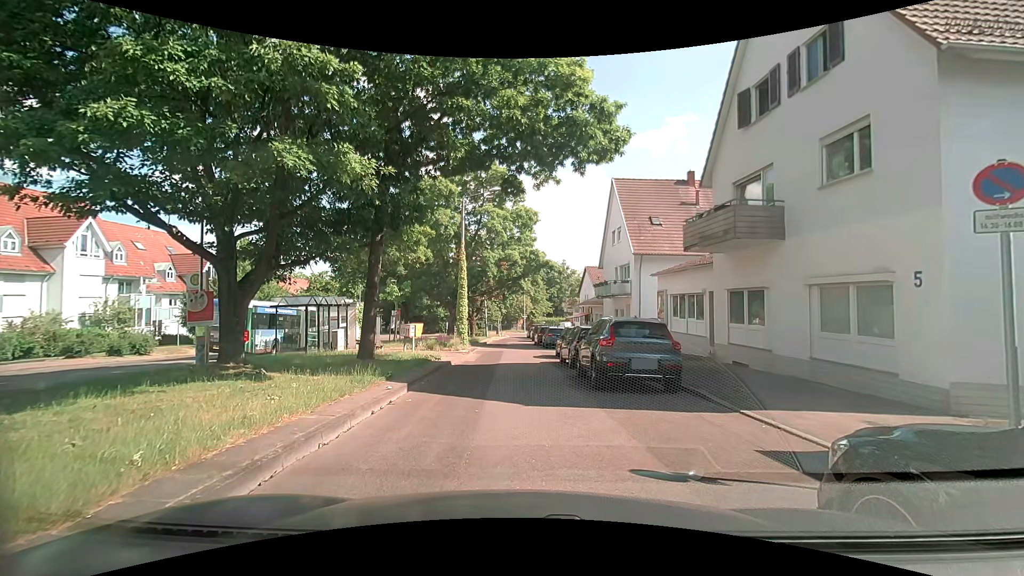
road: residential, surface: asphalt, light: Day
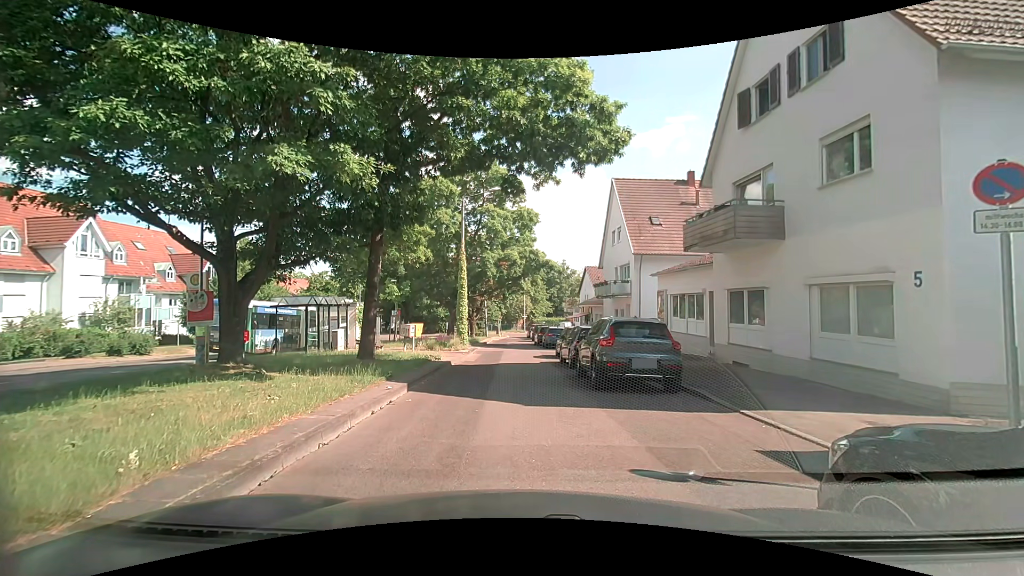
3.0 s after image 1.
(0.0, 0.0) m; 0°
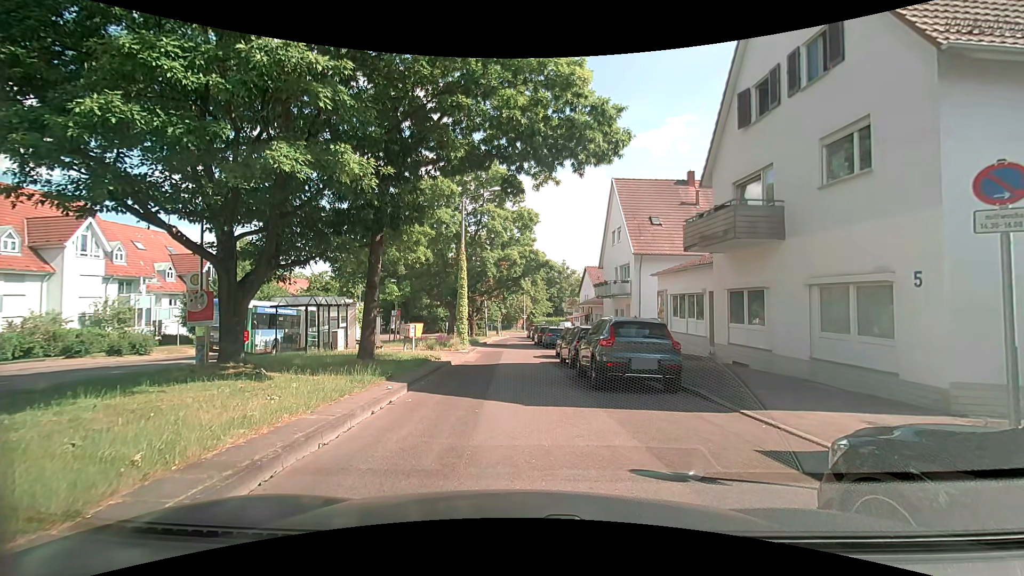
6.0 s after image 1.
(0.0, 0.0) m; 0°
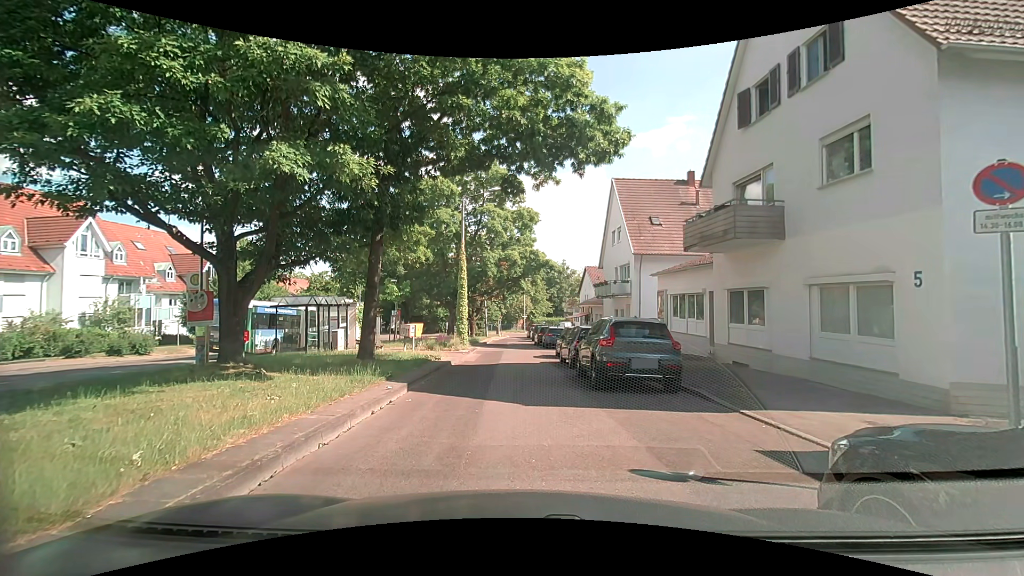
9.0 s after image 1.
(0.0, 0.0) m; 0°
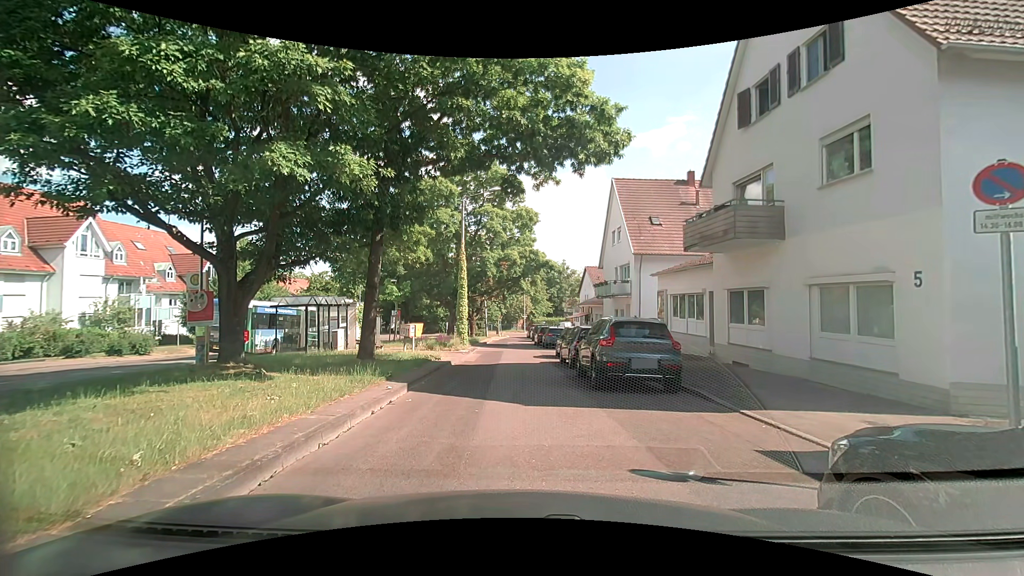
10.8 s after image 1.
(0.0, 0.0) m; 0°
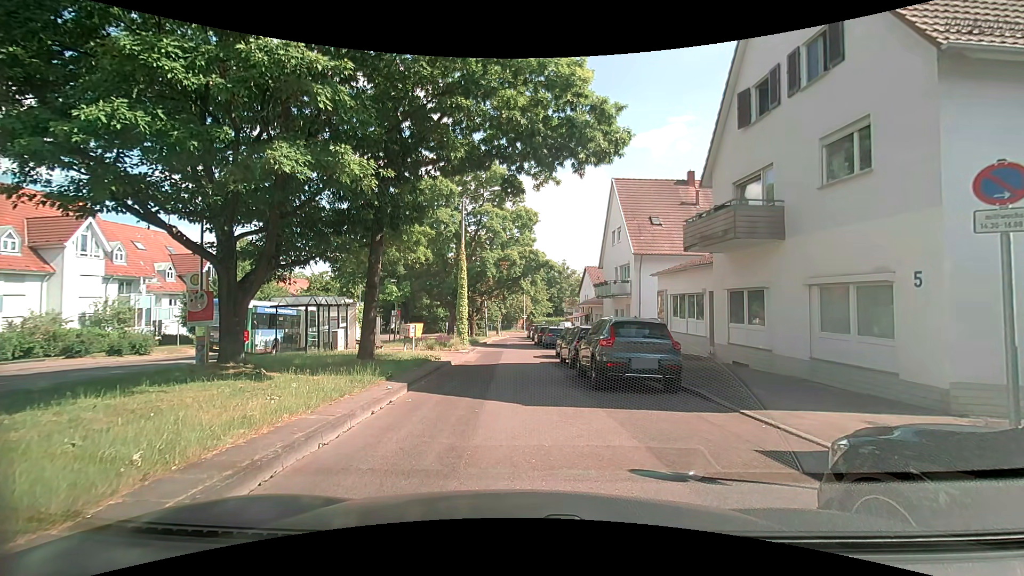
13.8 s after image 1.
(0.0, 0.0) m; 0°
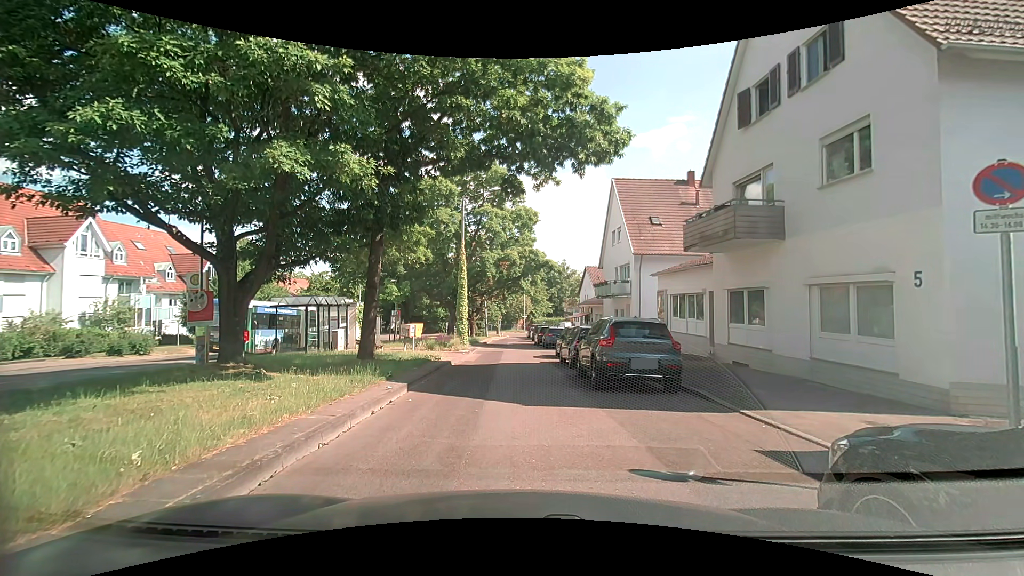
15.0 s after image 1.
(0.0, 0.0) m; 0°
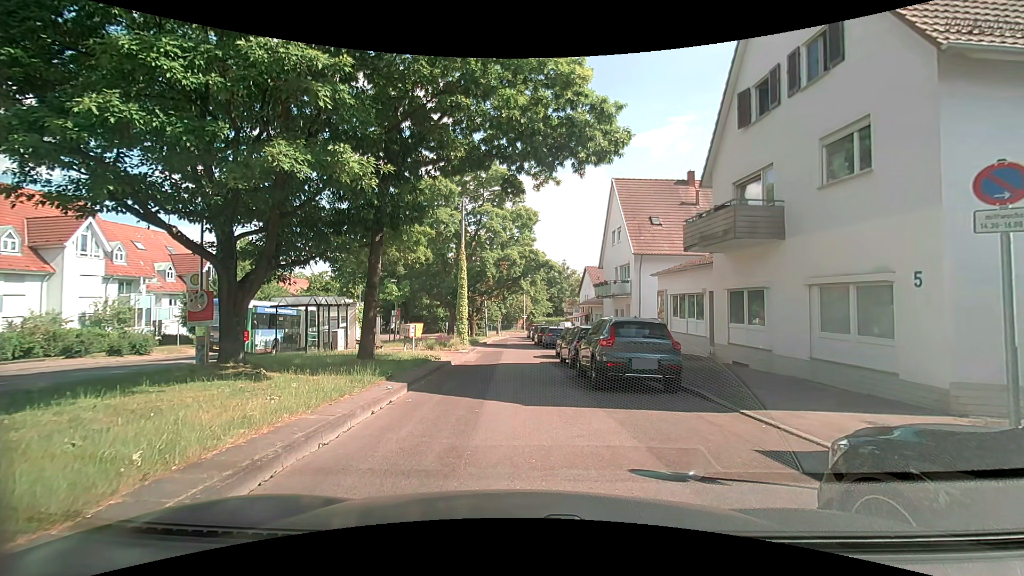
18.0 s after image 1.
(0.0, 0.0) m; 0°
